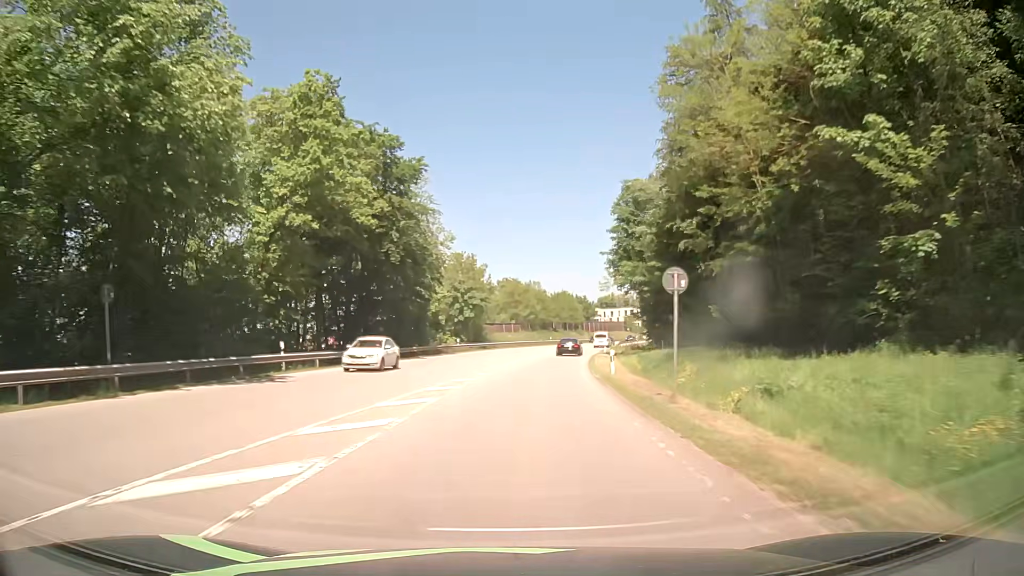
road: secondary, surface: asphalt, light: Day
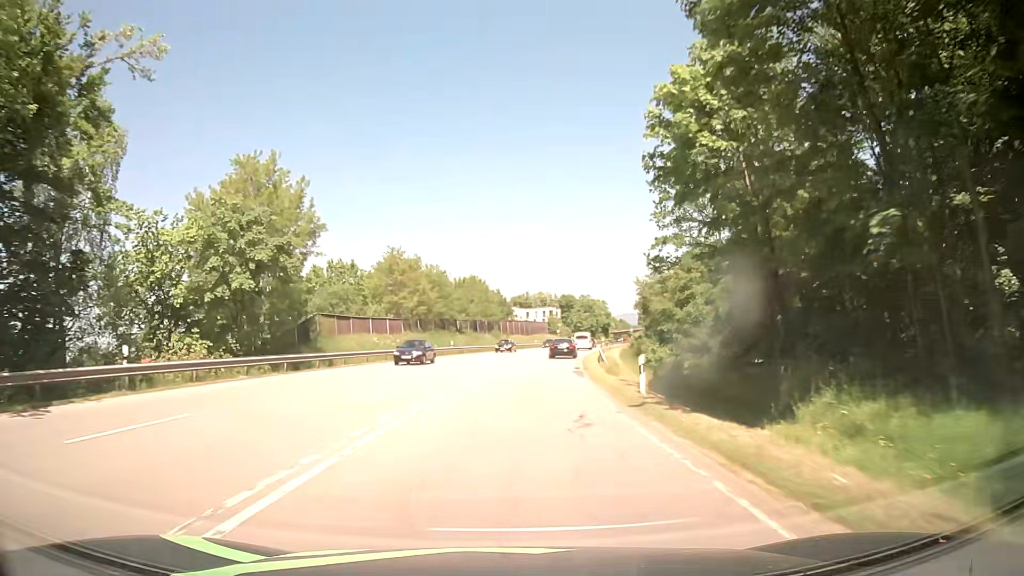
(+3.3, +45.3) m; +8°
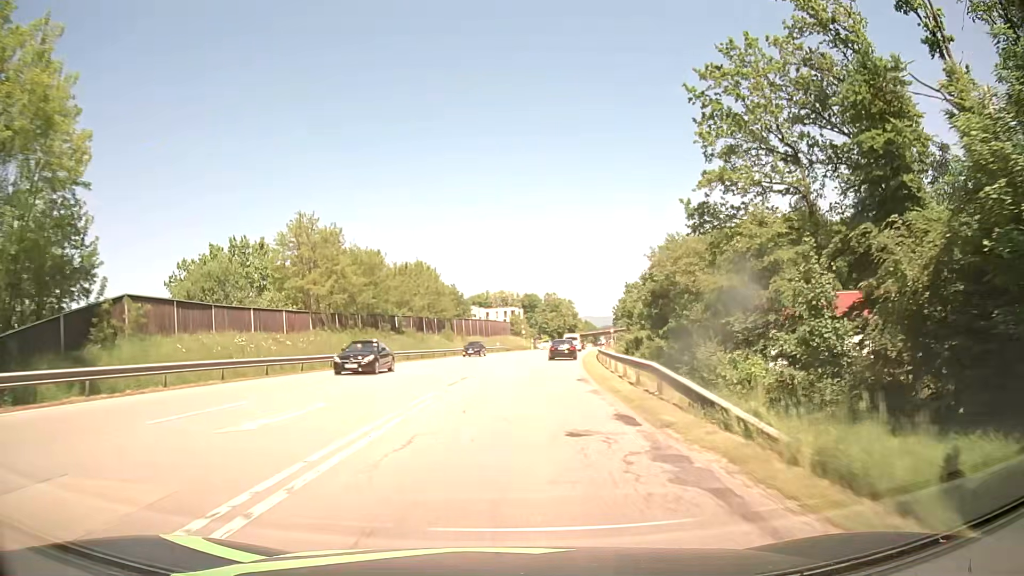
(+0.5, +21.2) m; +3°
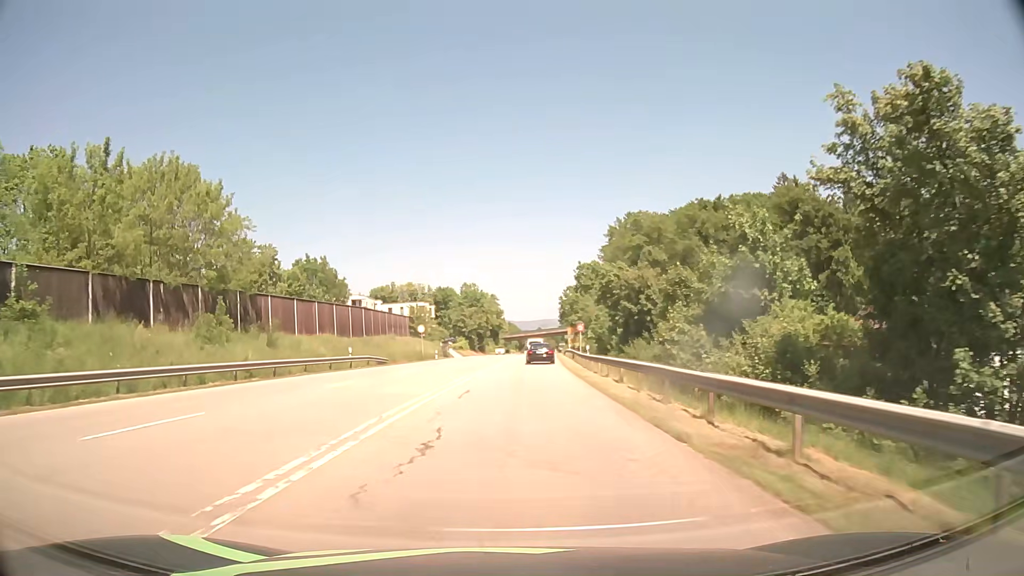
(+3.3, +48.8) m; +7°
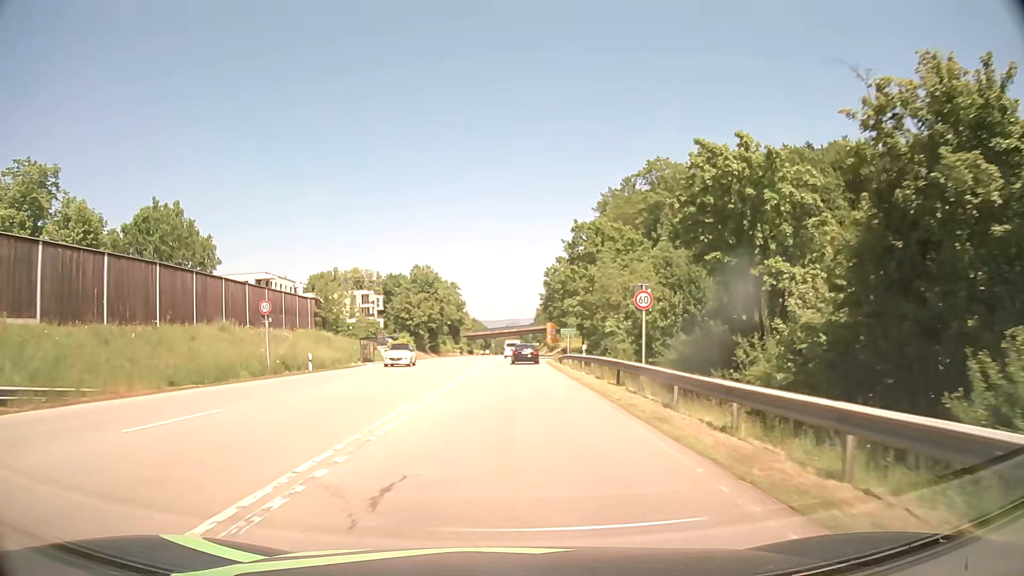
(+1.0, +37.4) m; +3°
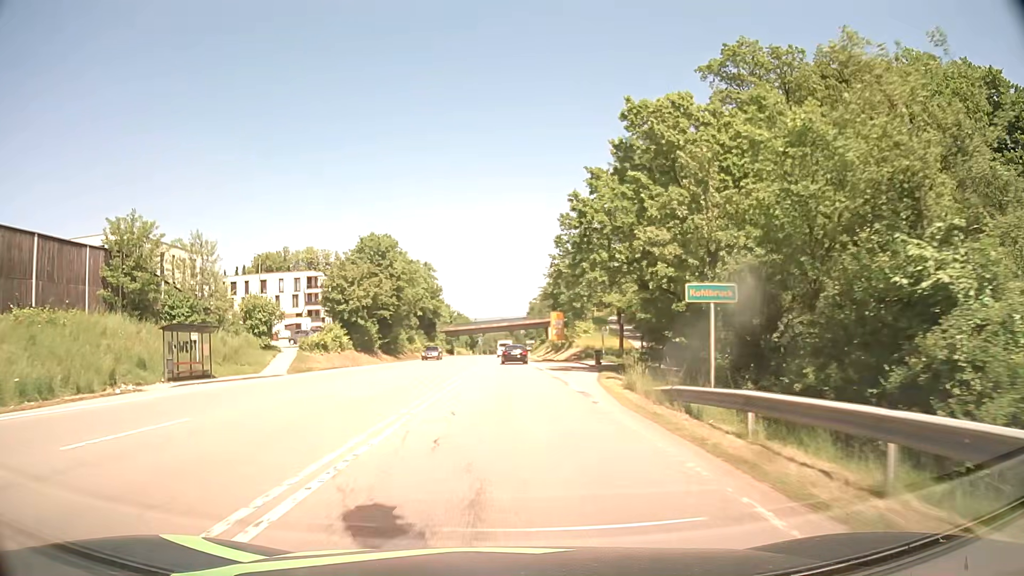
(+0.4, +37.0) m; +1°
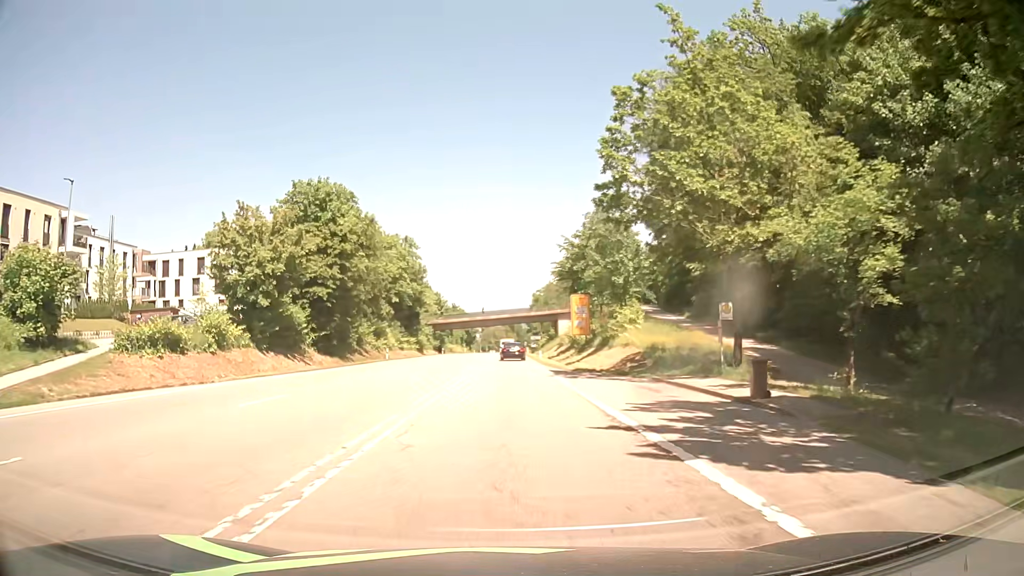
(0.0, +27.7) m; 0°
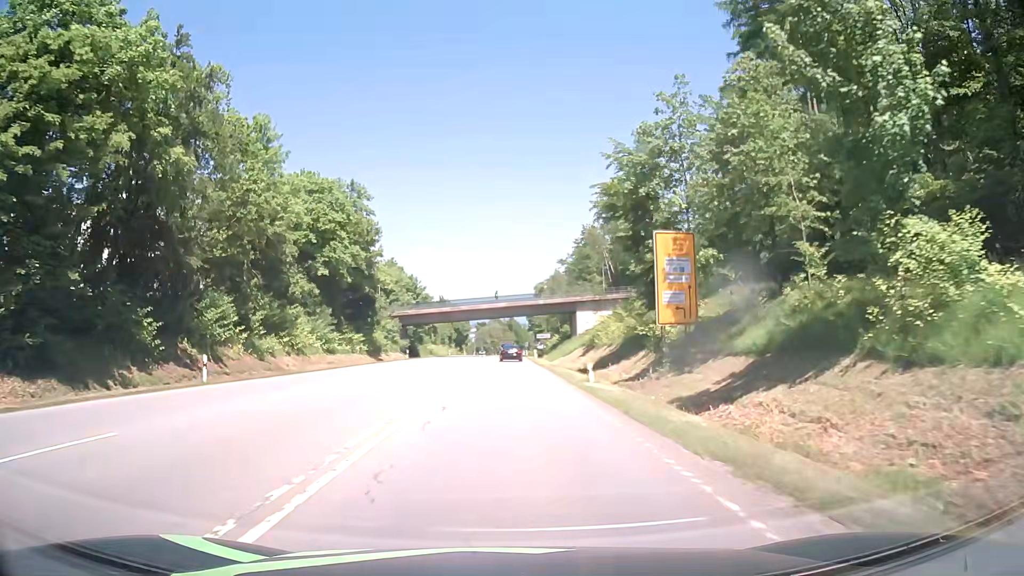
(-0.1, +36.8) m; 0°
(0, +10) (0, +20) (0, +30) (0, +40) (0, +50) (0, +60) (0, +70) (0, +80) (0, +90) (0, +100) m
